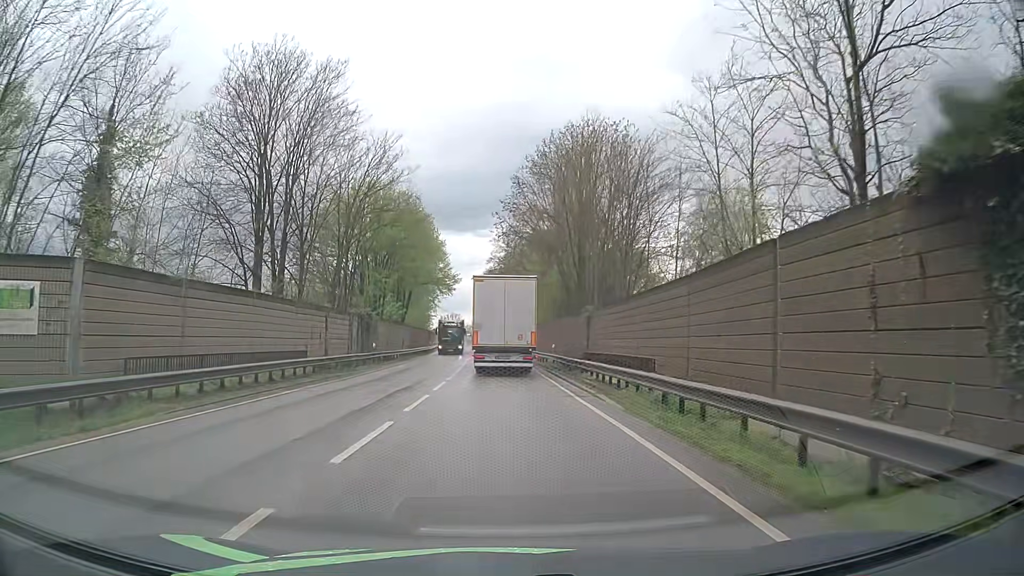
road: primary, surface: asphalt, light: Day
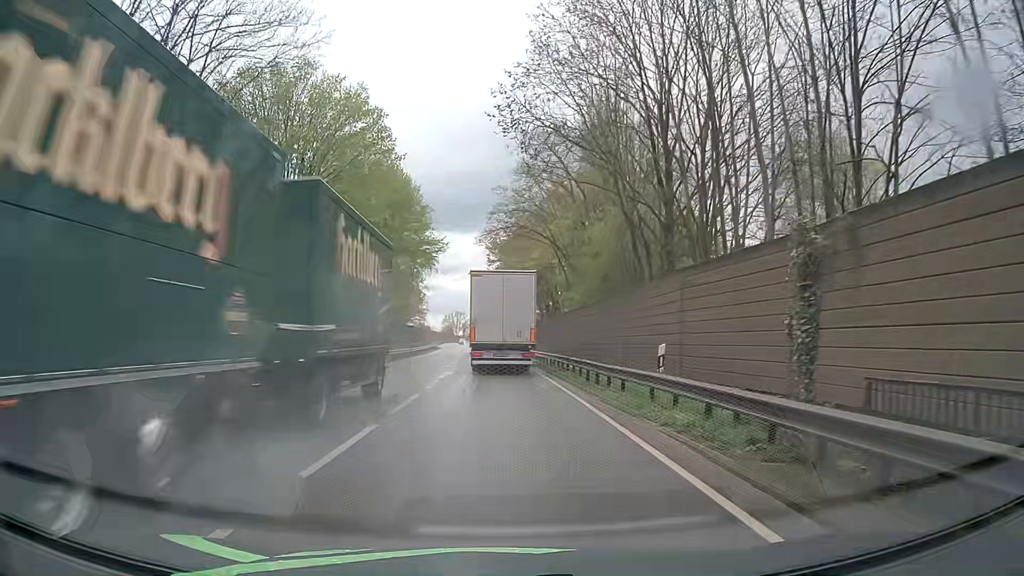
(-0.2, +24.7) m; -1°
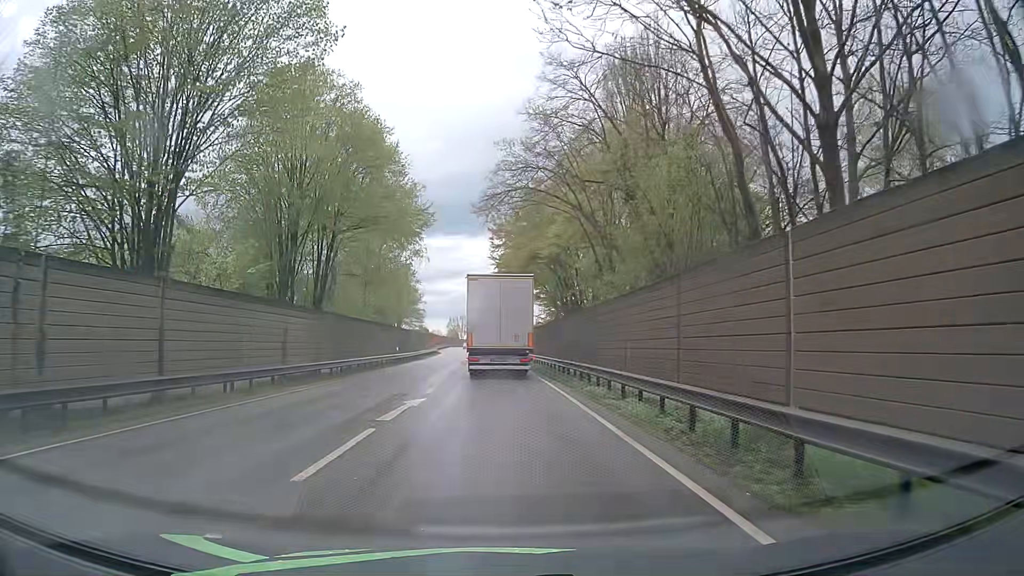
(-0.1, +12.1) m; -1°
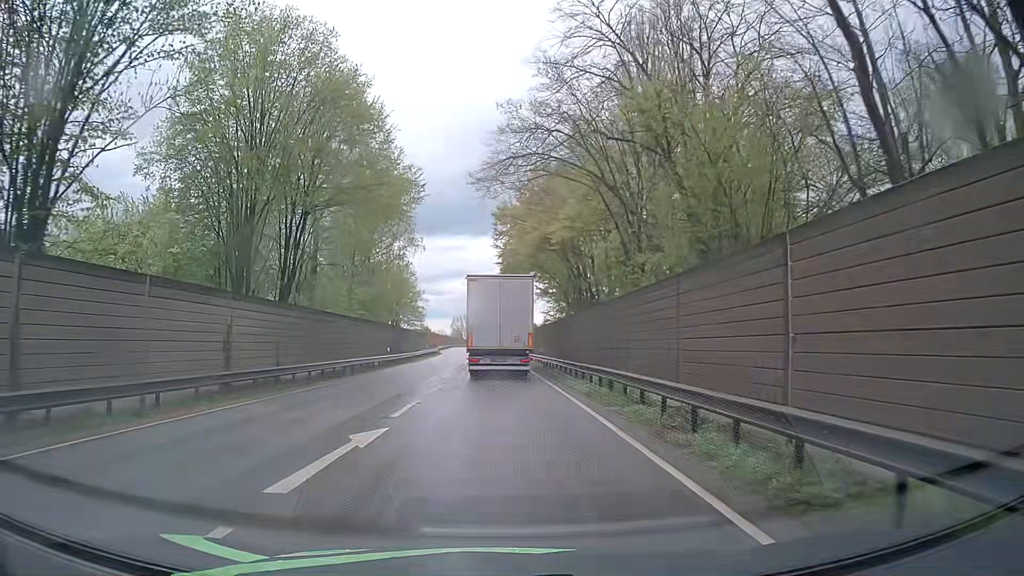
(0.0, +6.0) m; 0°
